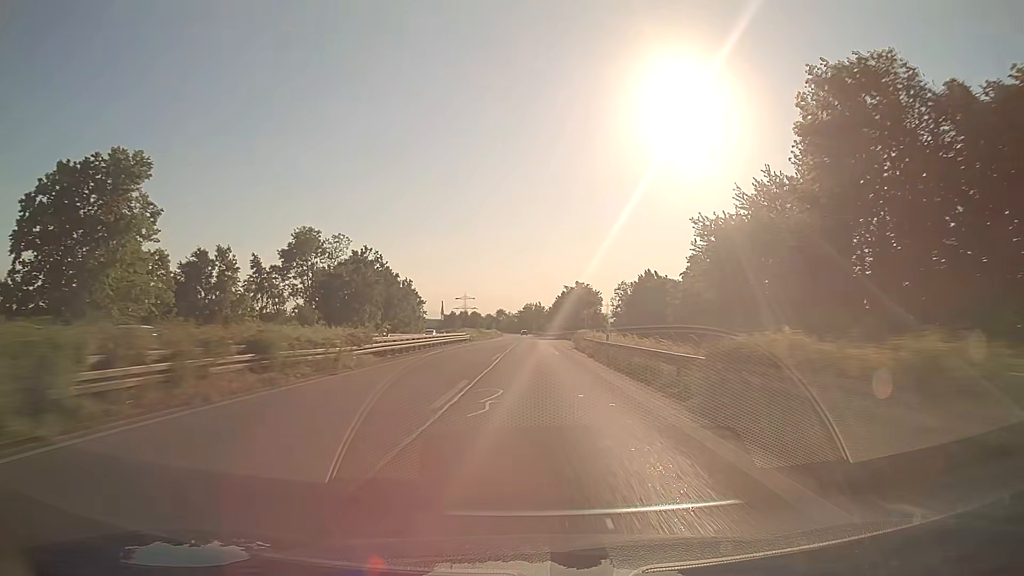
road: trunk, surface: asphalt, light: Day
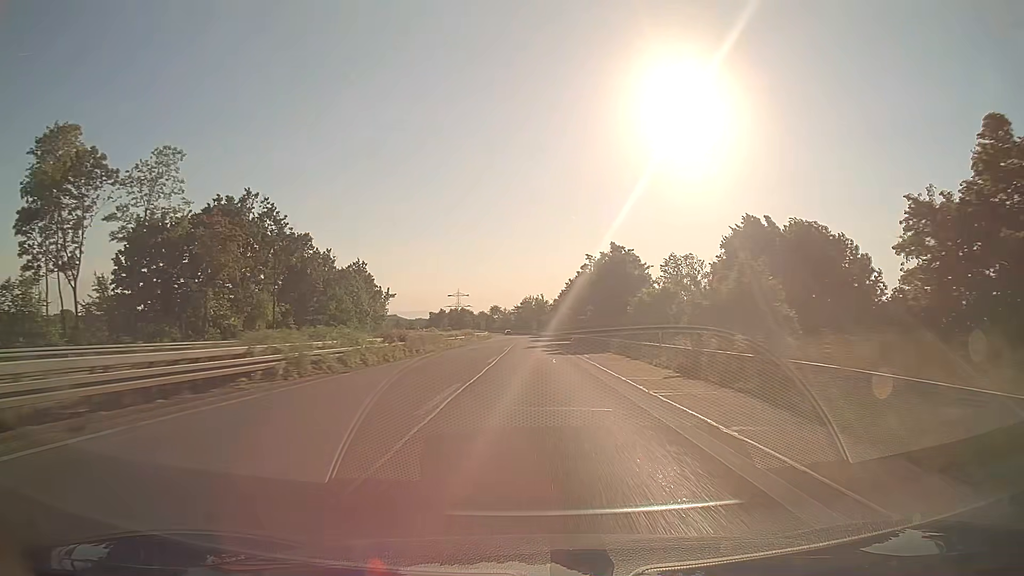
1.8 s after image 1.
(+0.1, +54.8) m; 0°
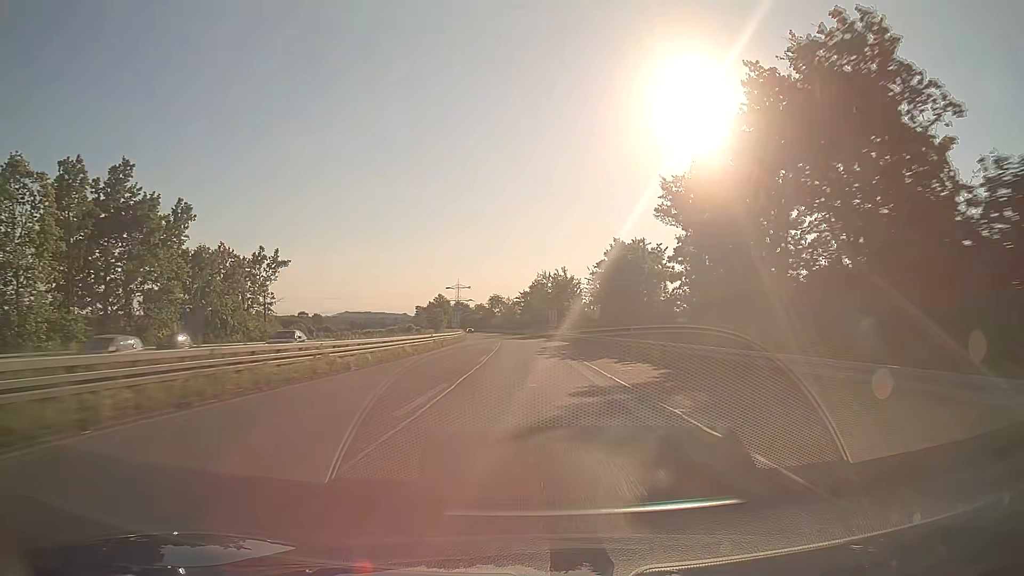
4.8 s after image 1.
(-0.4, +90.4) m; -1°
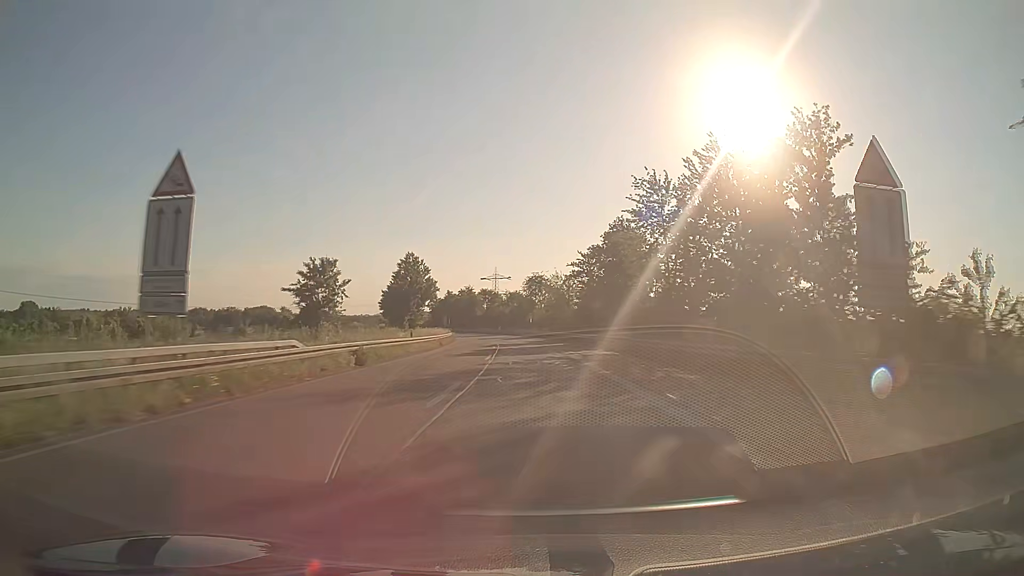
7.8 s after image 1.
(-3.1, +89.2) m; -4°
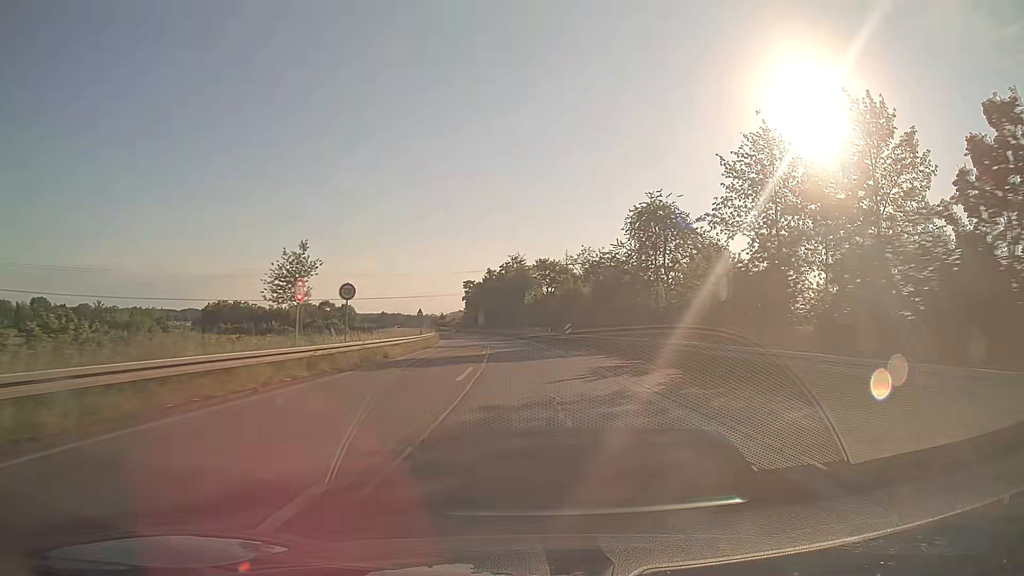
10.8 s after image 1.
(-4.1, +85.4) m; -6°
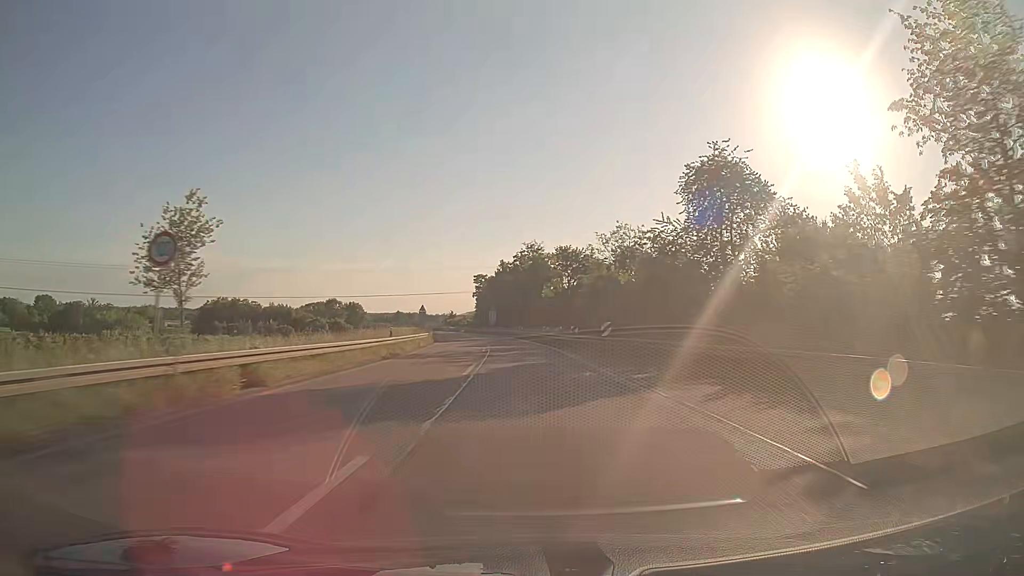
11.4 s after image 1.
(-0.1, +16.5) m; -1°
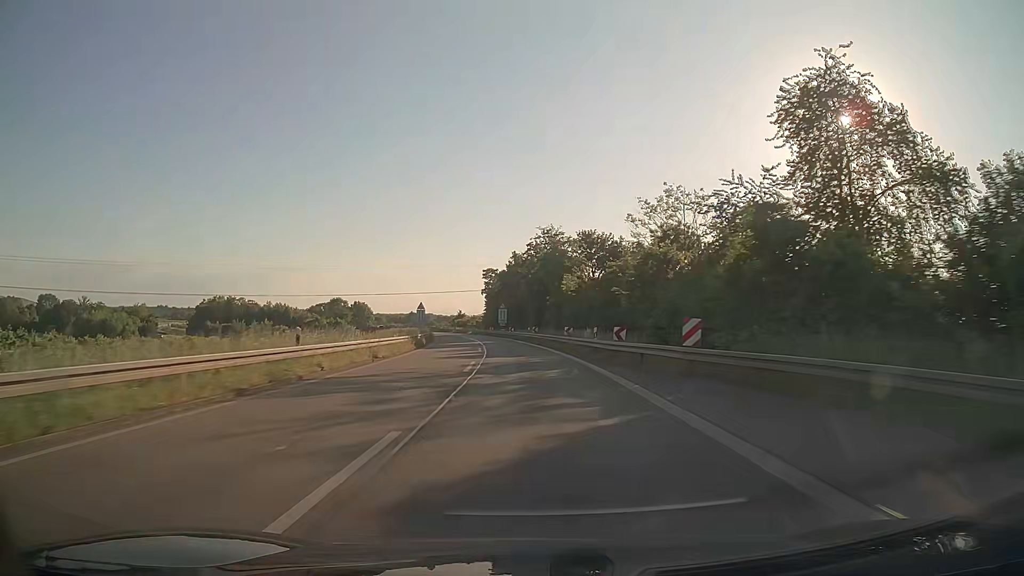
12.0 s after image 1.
(-0.2, +16.3) m; -1°
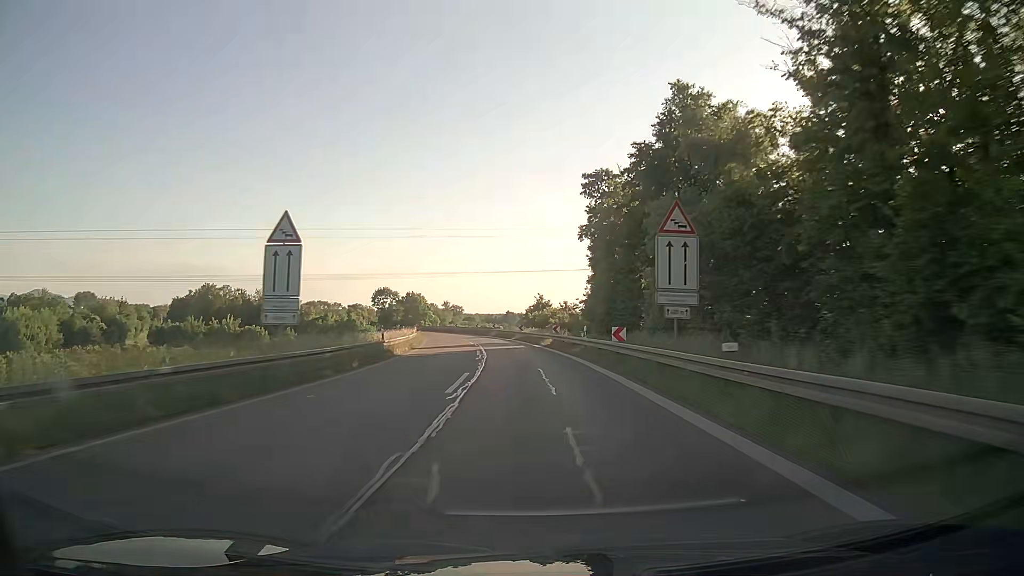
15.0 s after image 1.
(-5.8, +78.3) m; -9°
(0, +10) (0, +20) (-1, +30) (-2, +40) (-3, +50) (-4, +60) (-6, +70) (-7, +80) (-9, +89) (-12, +99) m
